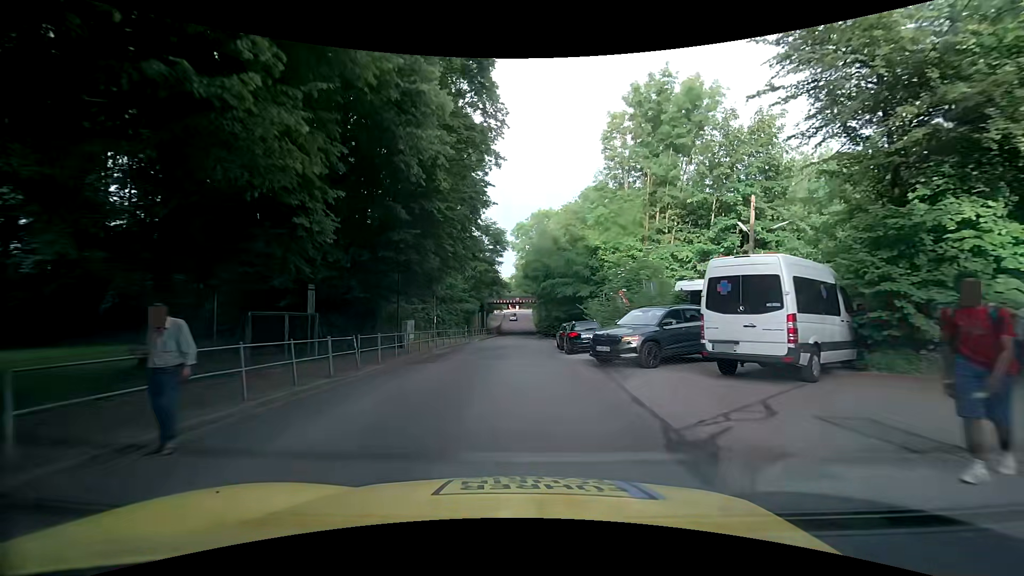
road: tertiary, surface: asphalt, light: Day
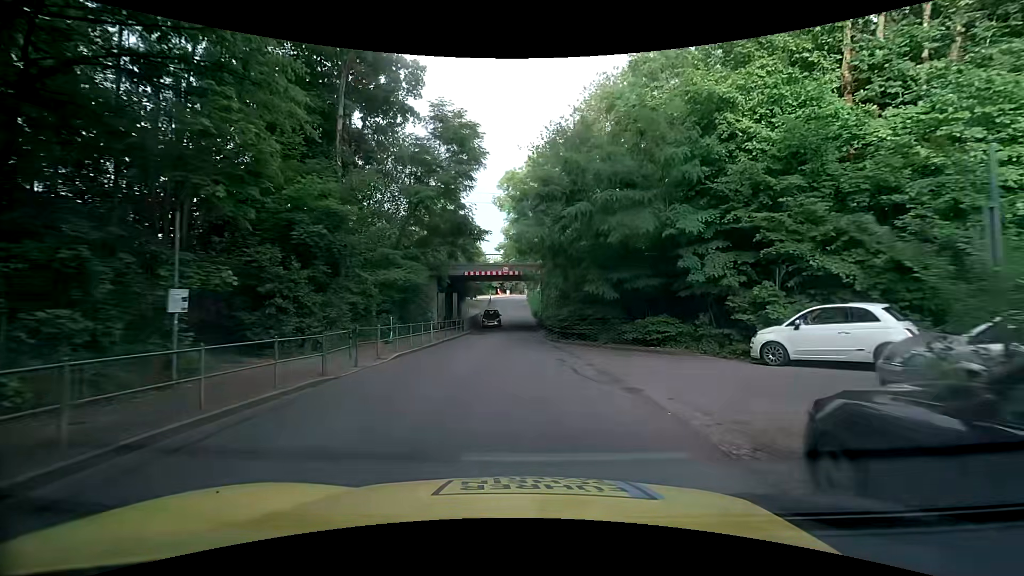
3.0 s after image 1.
(-0.2, +26.7) m; +1°
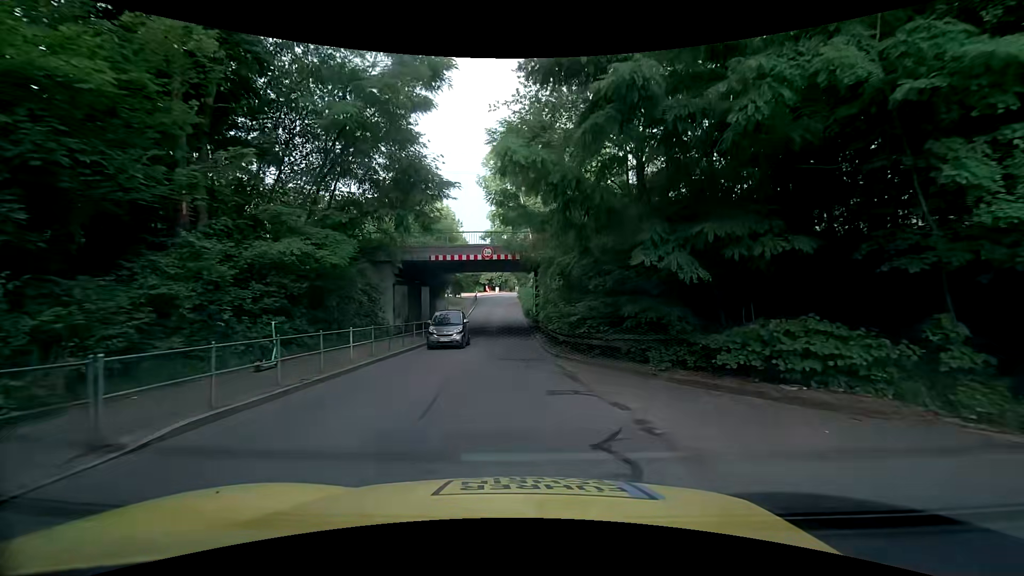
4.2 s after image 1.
(0.0, +9.7) m; -1°
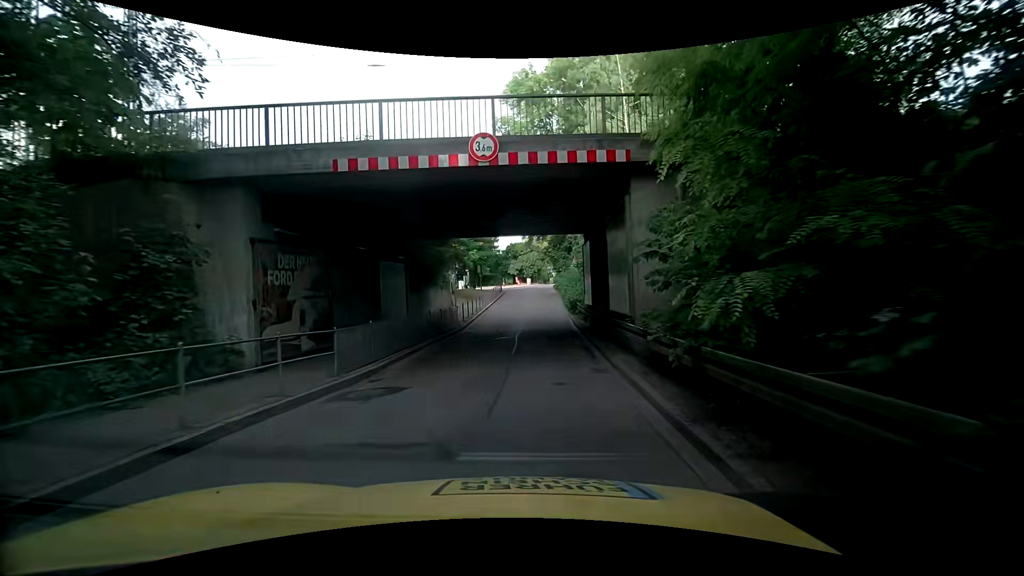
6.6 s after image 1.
(-0.1, +16.2) m; -4°
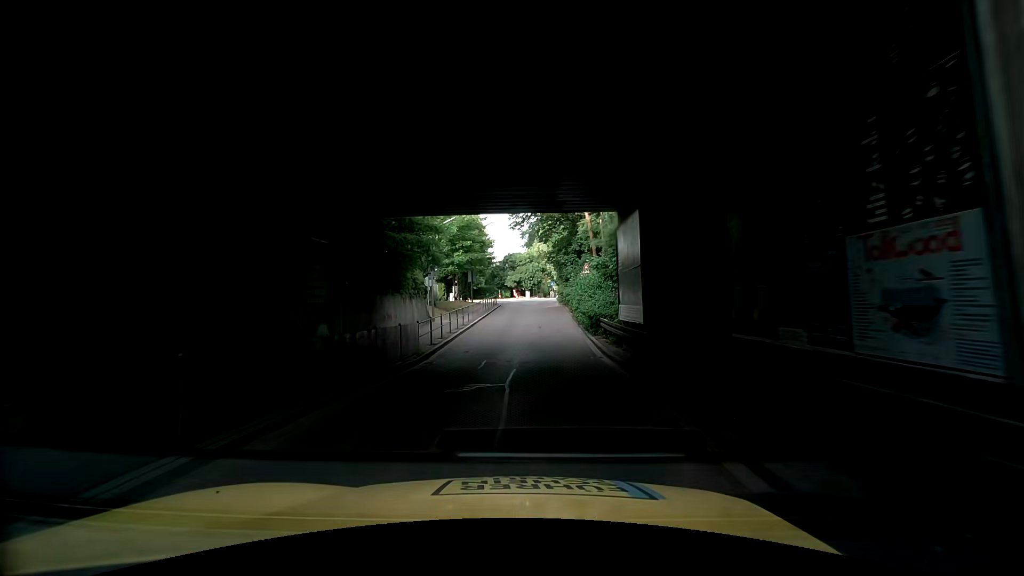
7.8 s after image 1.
(+0.2, +8.6) m; +3°
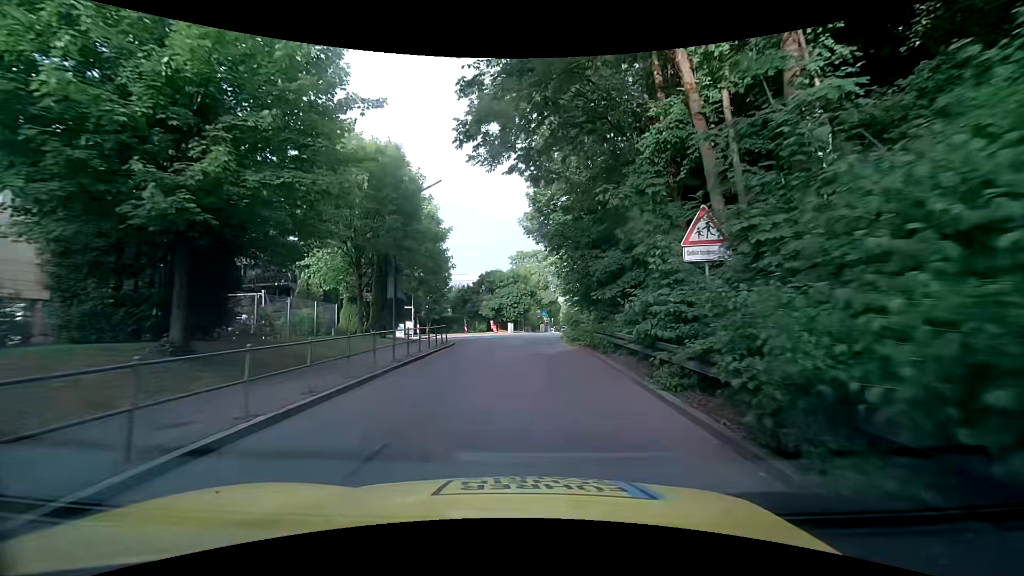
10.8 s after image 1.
(-0.3, +24.5) m; +2°
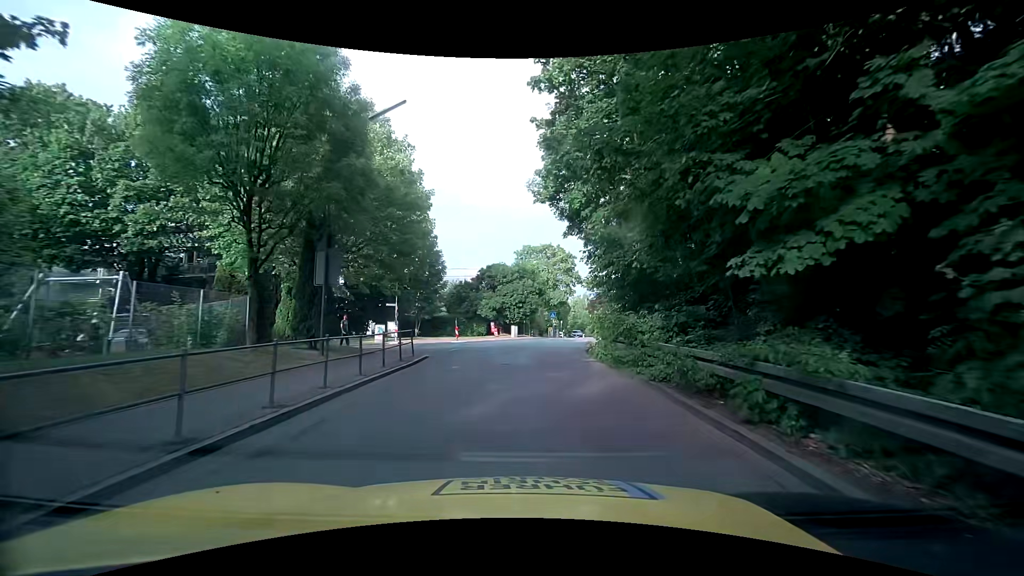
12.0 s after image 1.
(-0.2, +9.4) m; -2°
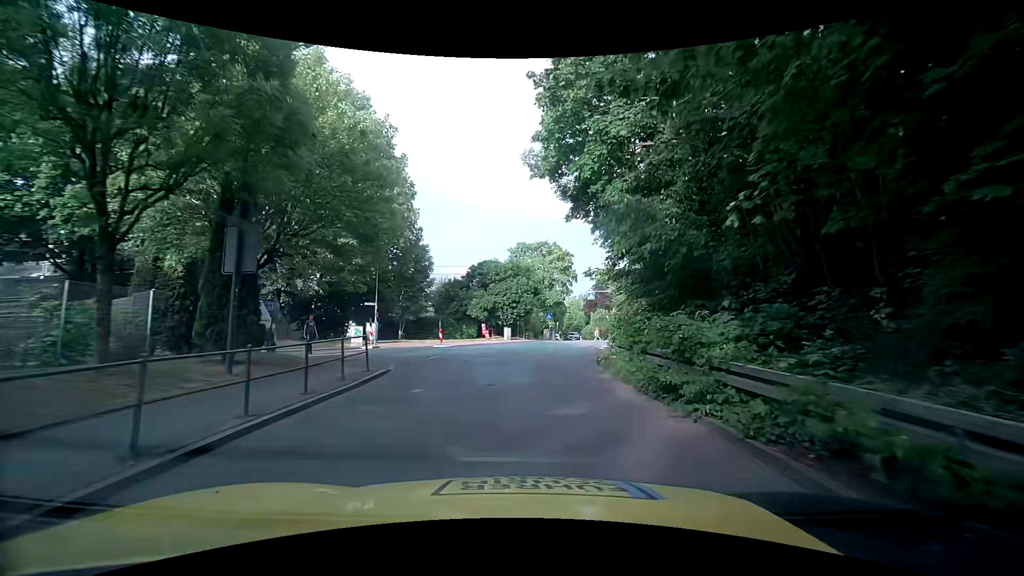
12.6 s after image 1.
(+0.1, +4.4) m; +1°
(0, +10) (+1, +20) (+2, +30) (+4, +40) (+6, +50) (+8, +59) (+10, +69) (+12, +79) (+13, +89) (+13, +99) m
